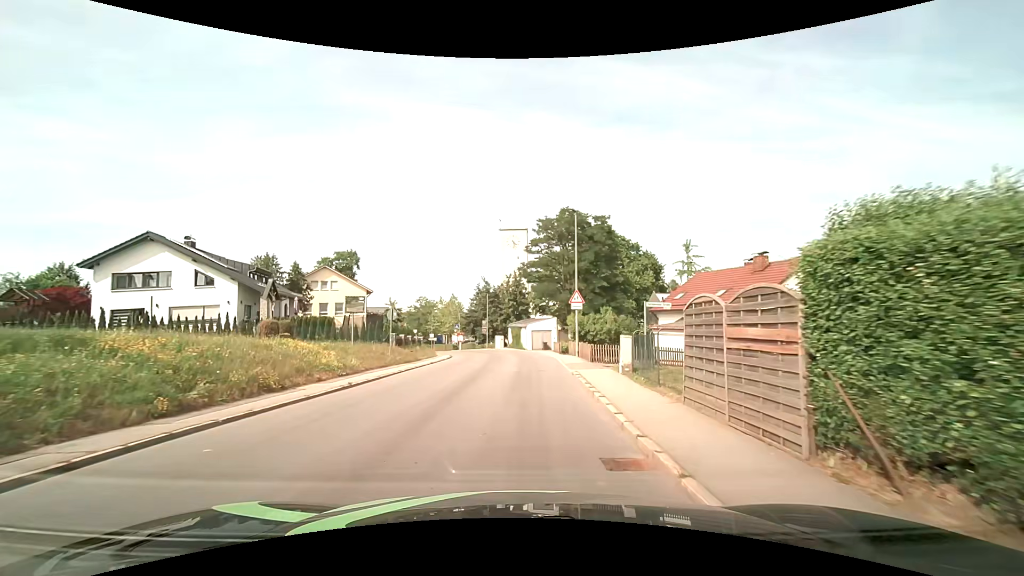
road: tertiary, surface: asphalt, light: Day
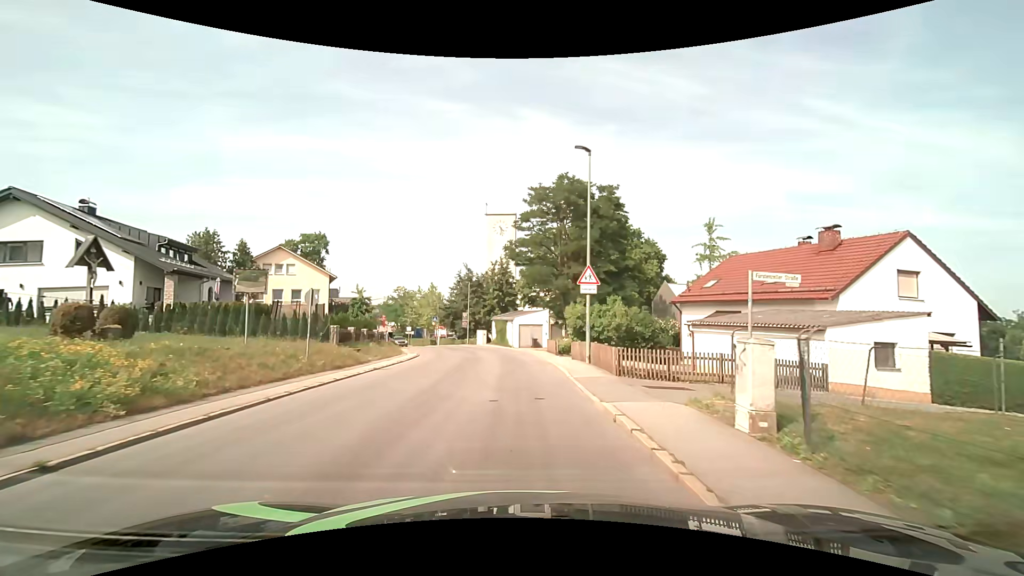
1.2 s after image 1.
(+0.1, +9.0) m; +1°
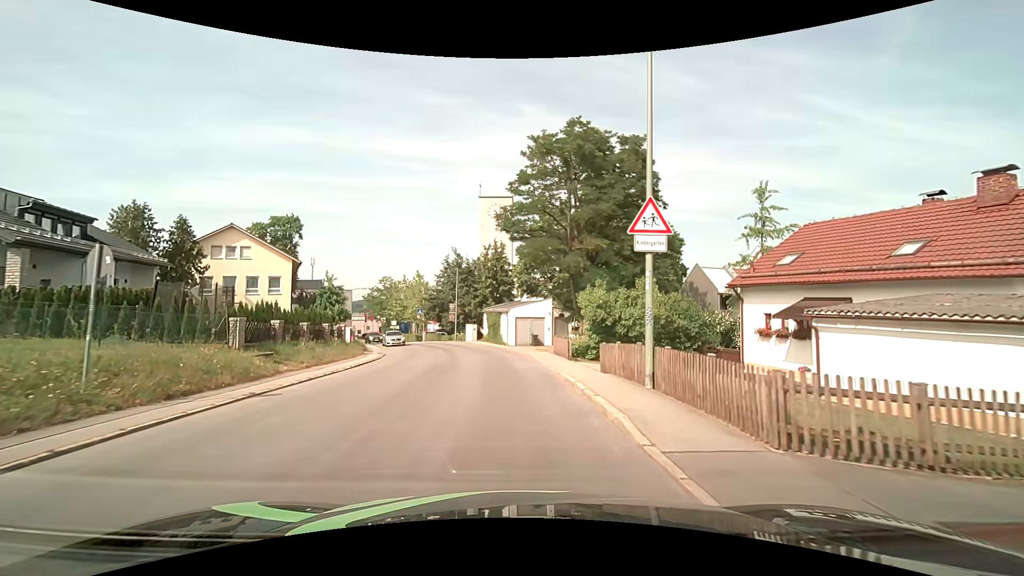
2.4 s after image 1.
(+0.2, +9.1) m; +1°
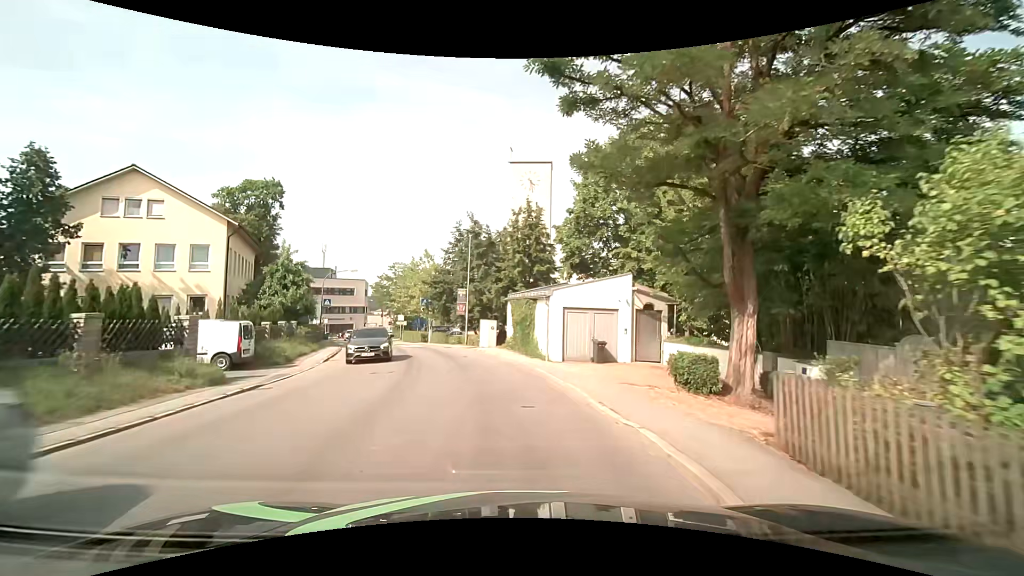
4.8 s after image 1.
(-0.5, +18.3) m; -3°
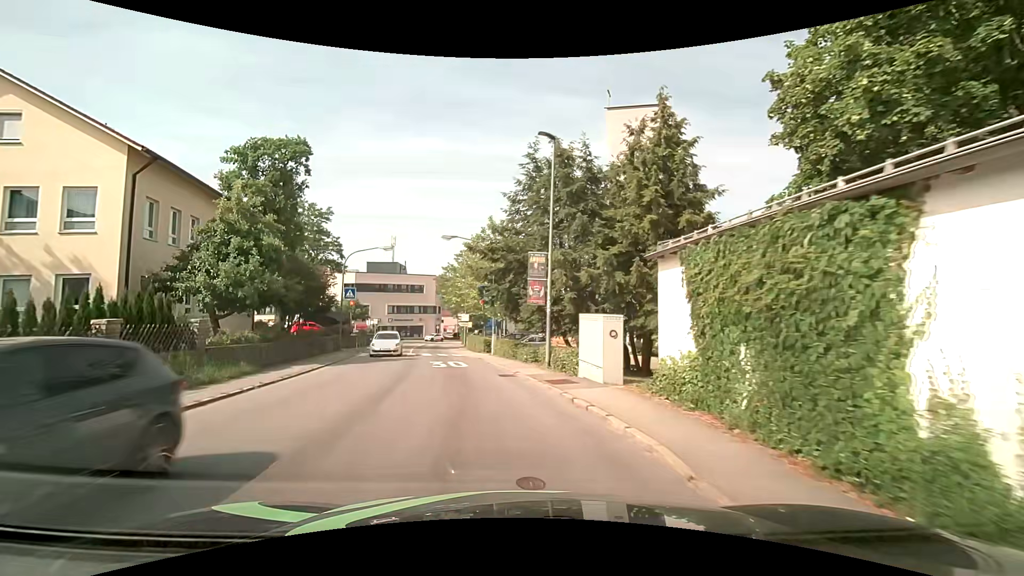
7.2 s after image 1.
(-1.5, +18.1) m; -11°
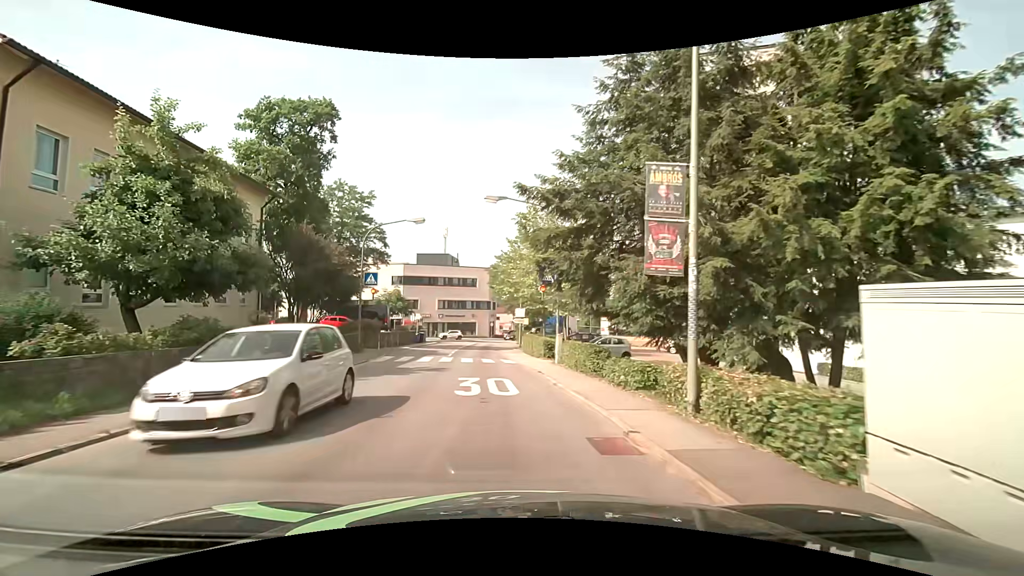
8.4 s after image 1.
(-0.5, +9.0) m; -6°
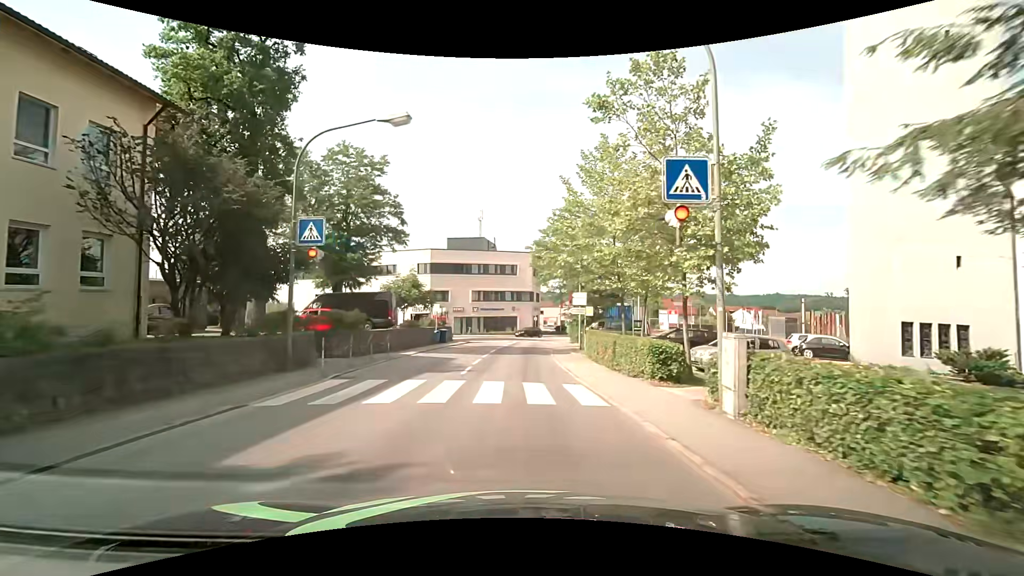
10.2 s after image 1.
(-0.8, +13.6) m; -6°
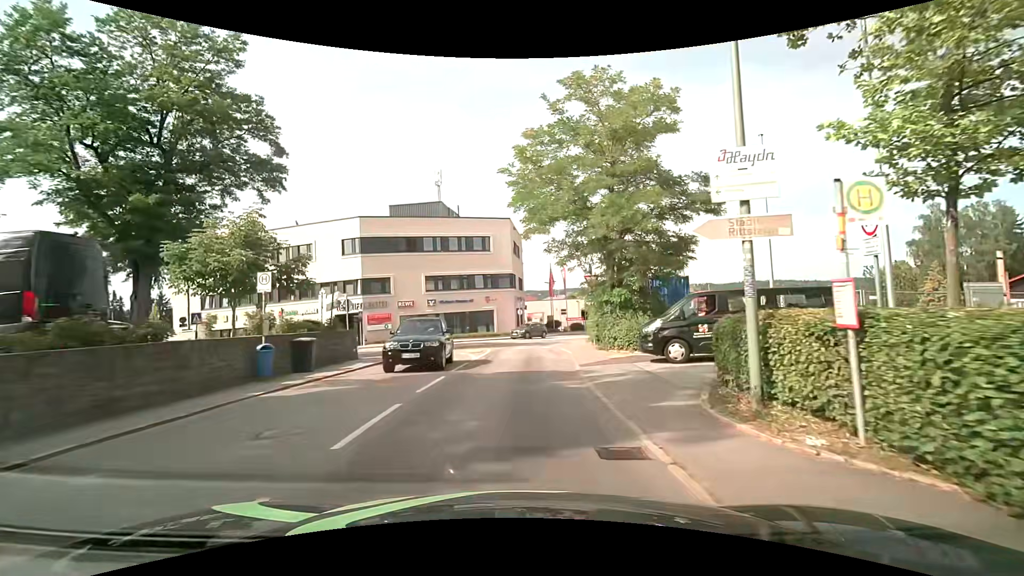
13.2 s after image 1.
(+0.4, +22.9) m; +3°
(0, +10) (0, +20) (+1, +30) (+2, +40) (+7, +49) (+12, +57) (+18, +65) (+24, +73) (+32, +80) (+40, +86) m
